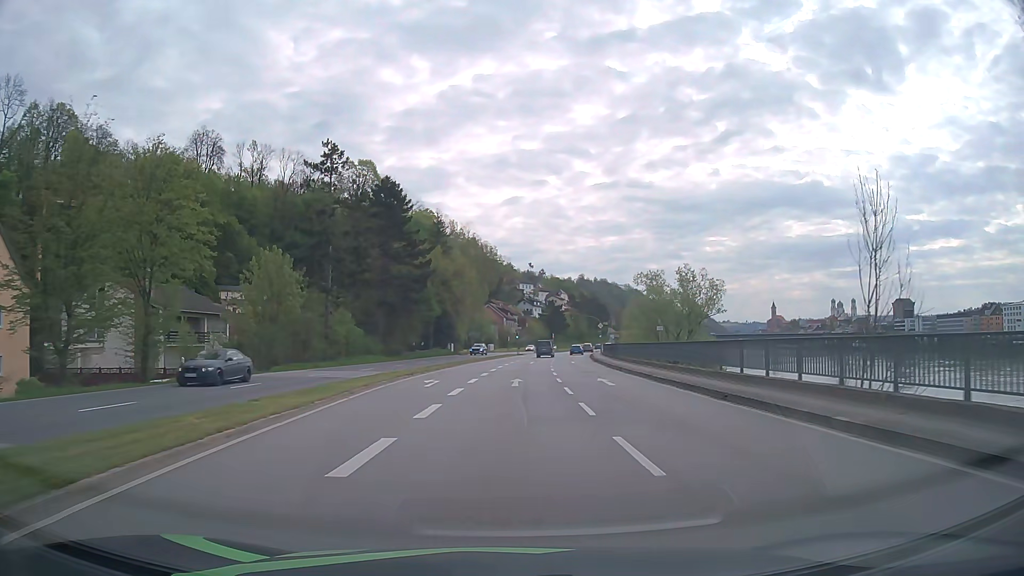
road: primary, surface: asphalt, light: Day
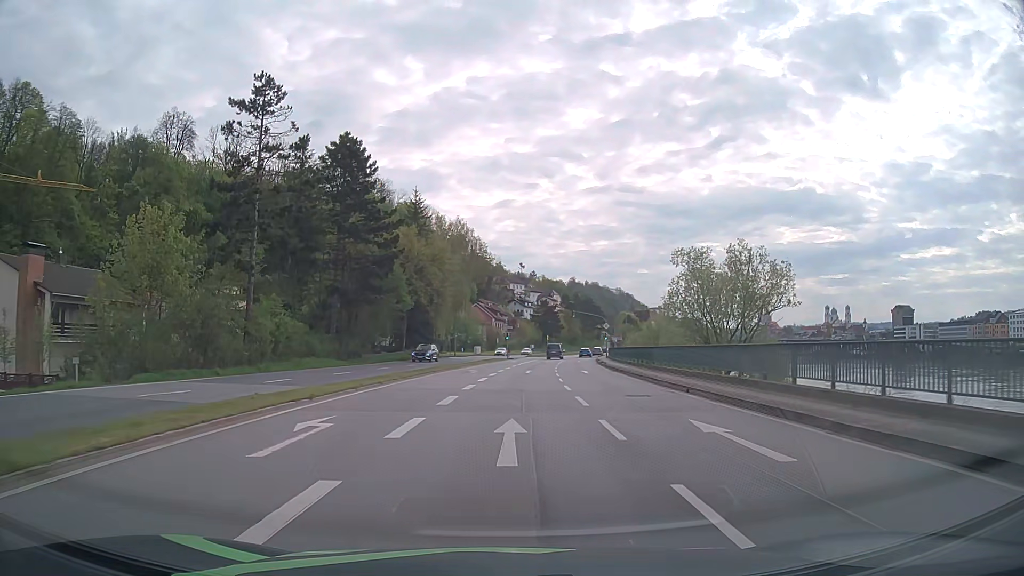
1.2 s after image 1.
(+0.1, +15.3) m; +1°
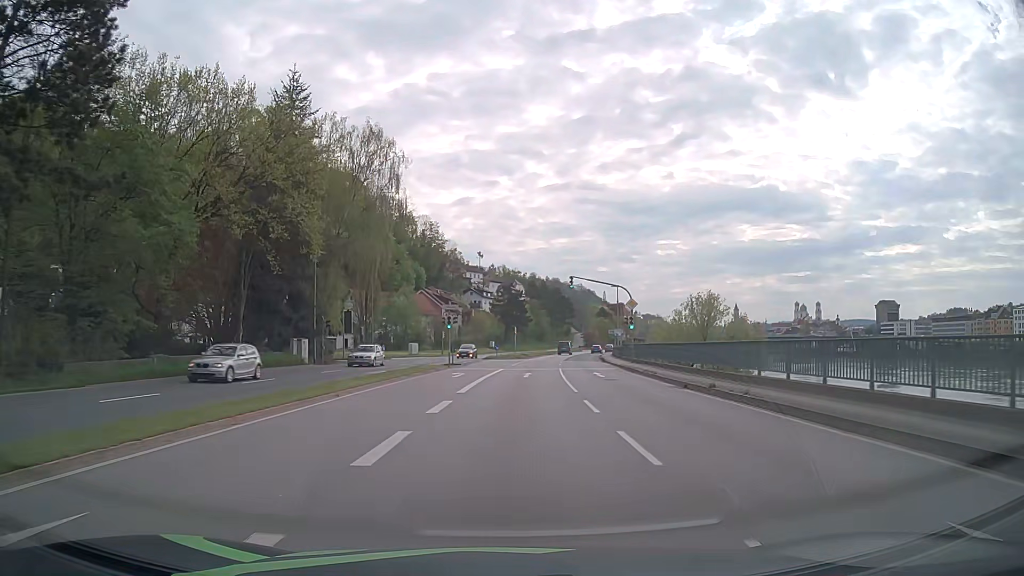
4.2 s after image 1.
(+1.0, +38.2) m; +3°
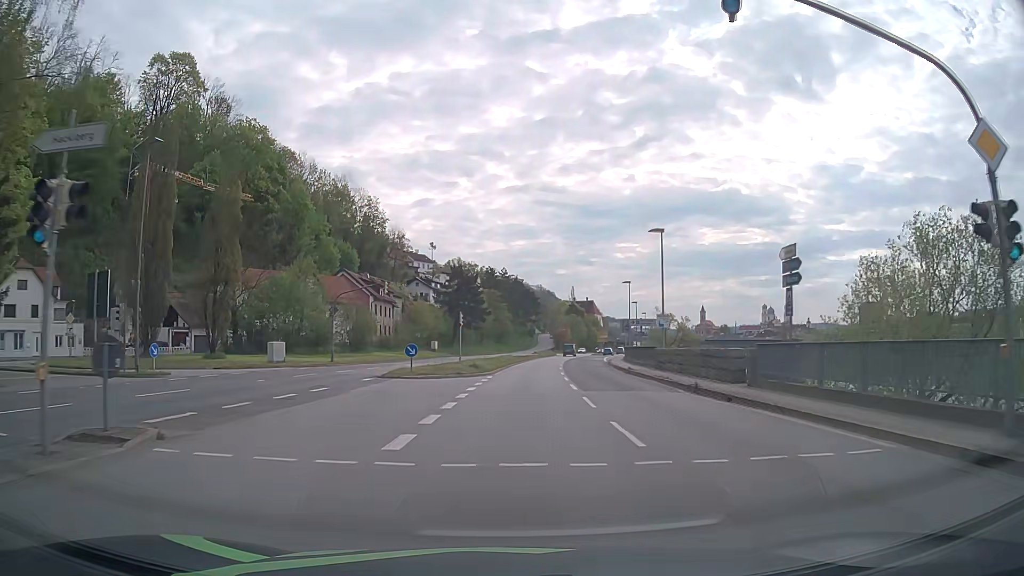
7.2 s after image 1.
(+1.3, +38.1) m; +4°
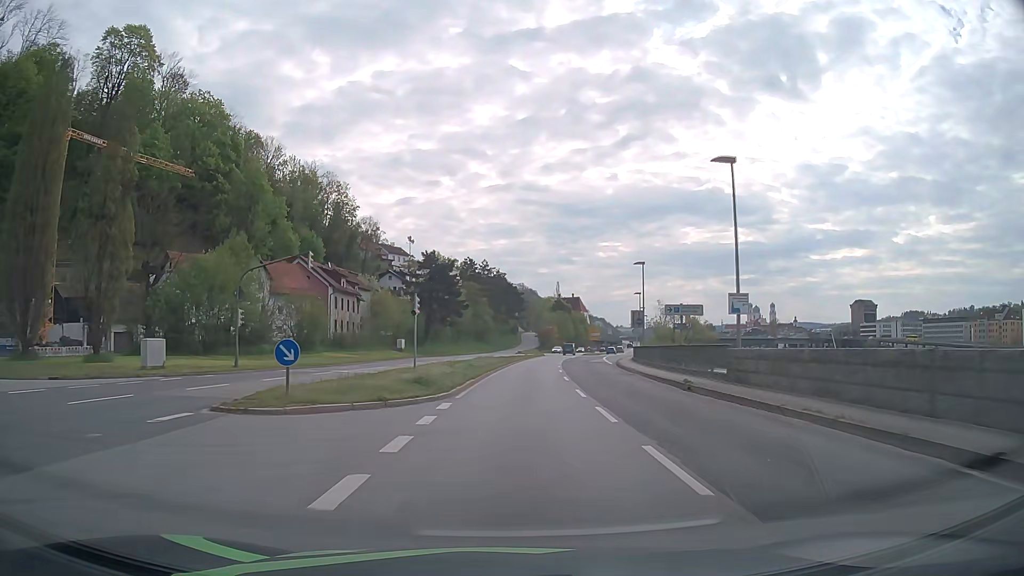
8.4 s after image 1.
(+0.2, +15.2) m; +2°
(0, +10) (0, +20) (+1, +30) (+1, +40) (+2, +50) (+3, +60) (+4, +70) (+5, +80) (+6, +90) (+7, +100) m
